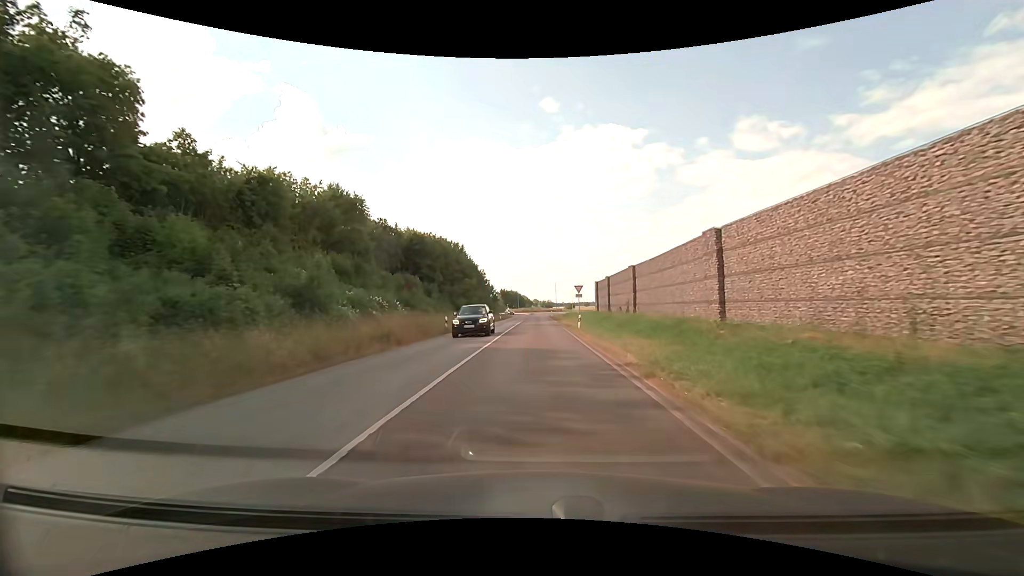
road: secondary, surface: asphalt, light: Day
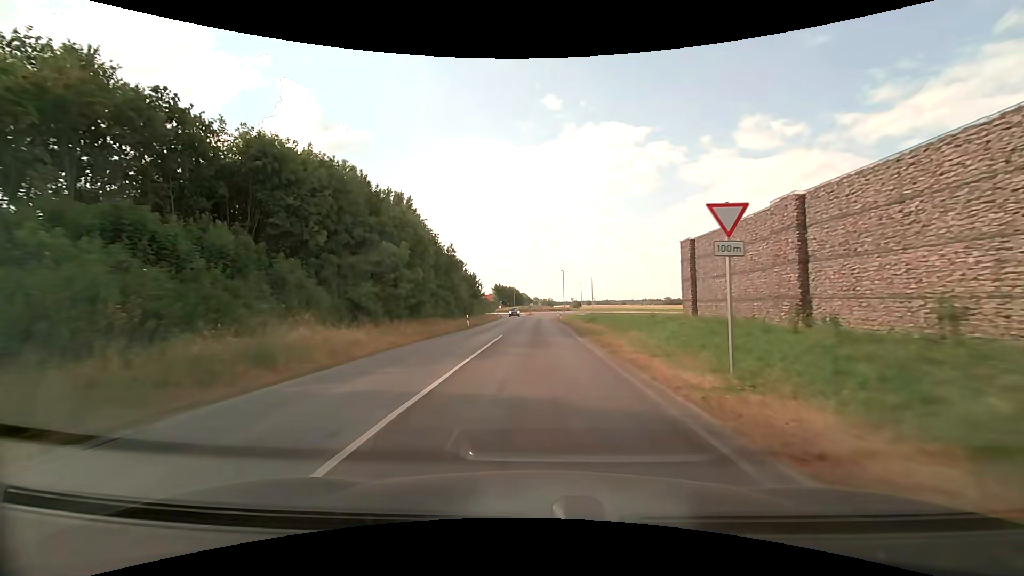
(0.0, +36.3) m; 0°
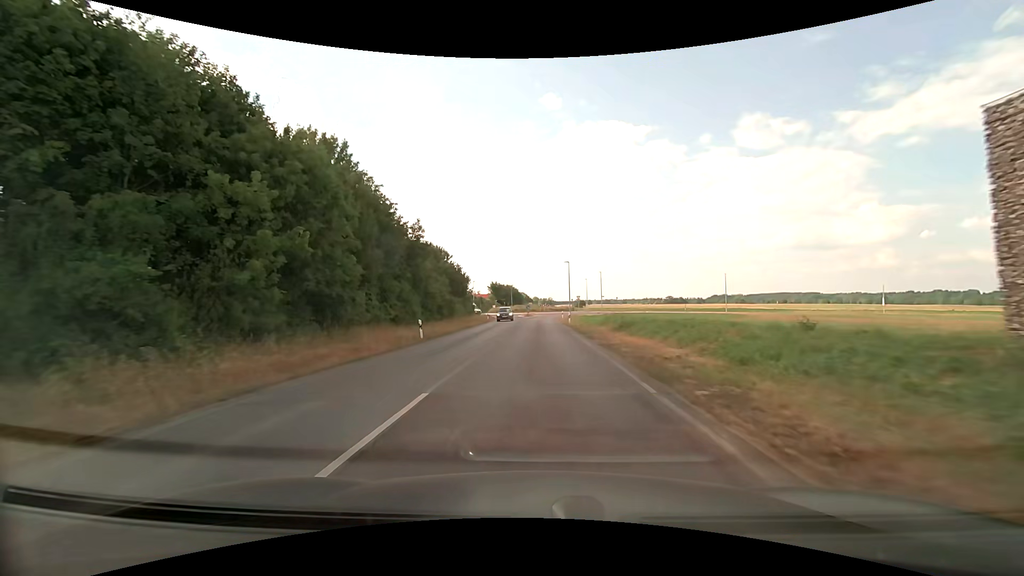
(0.0, +16.6) m; 0°
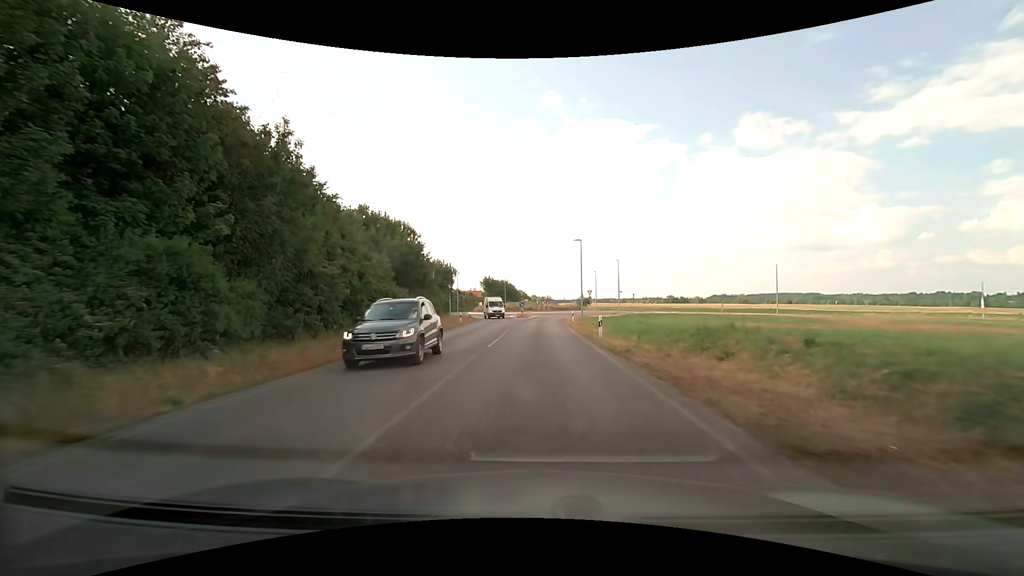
(0.0, +22.4) m; 0°
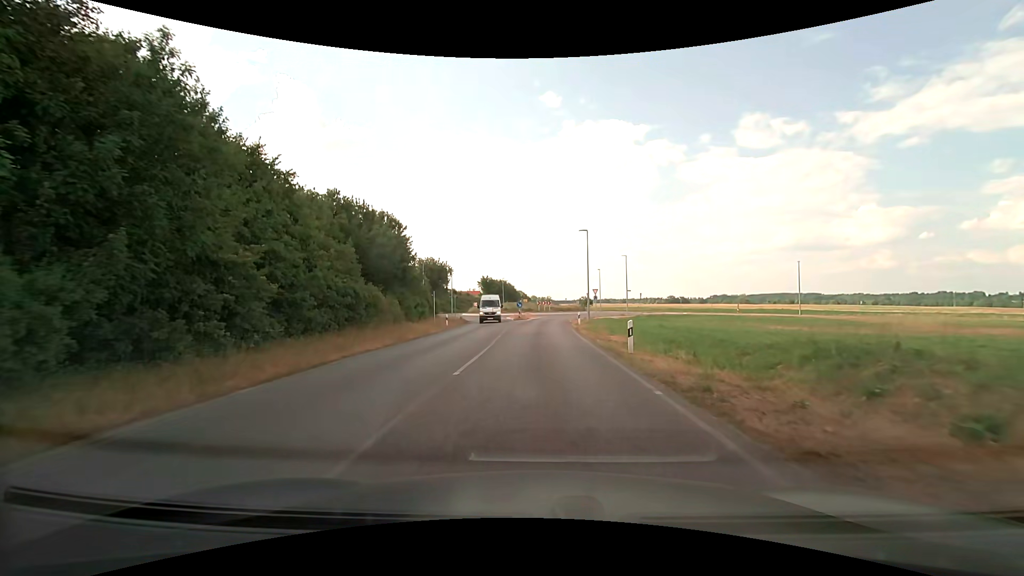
(0.0, +6.8) m; 0°
